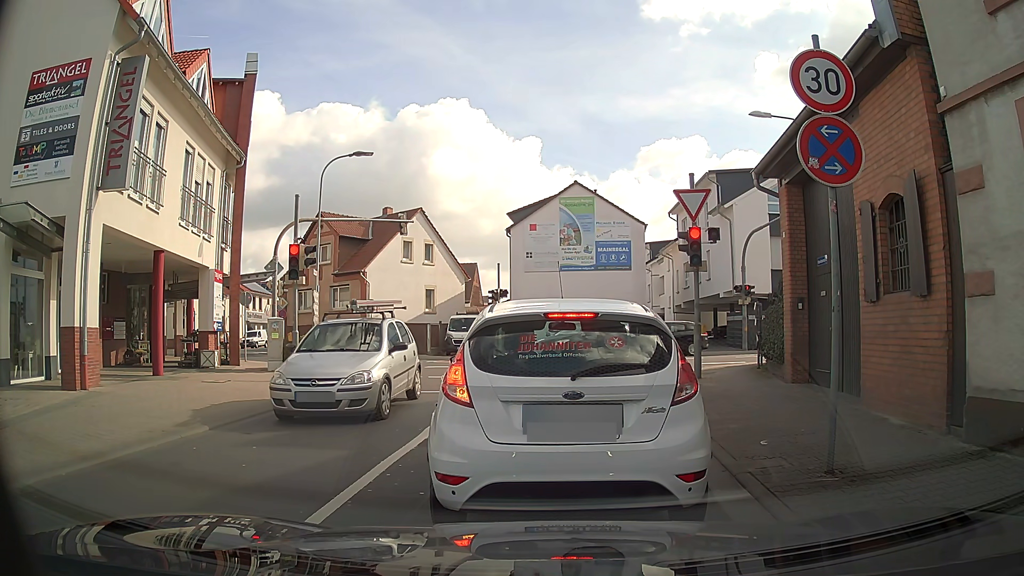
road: unclassified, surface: asphalt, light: Day
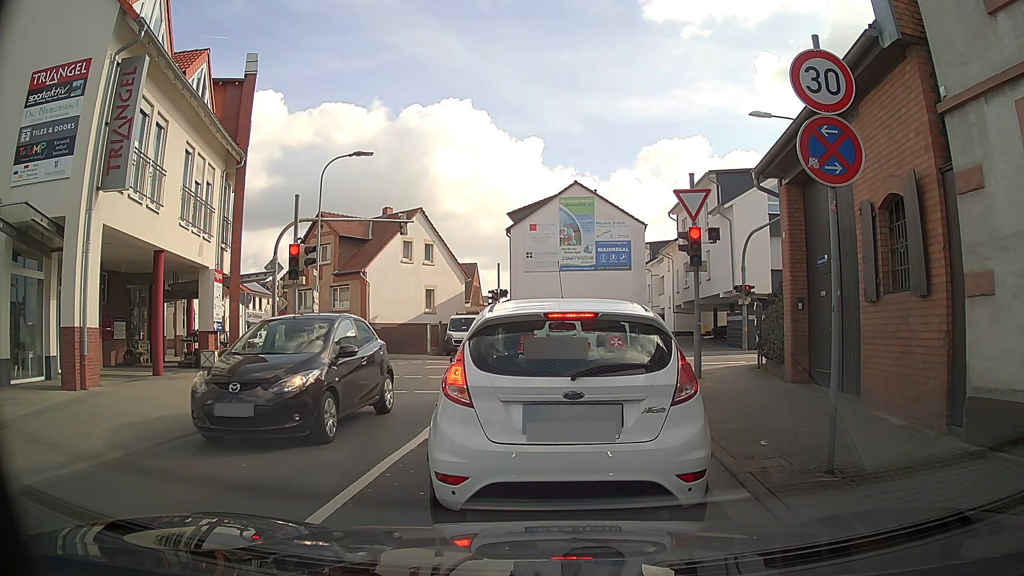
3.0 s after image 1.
(0.0, 0.0) m; 0°
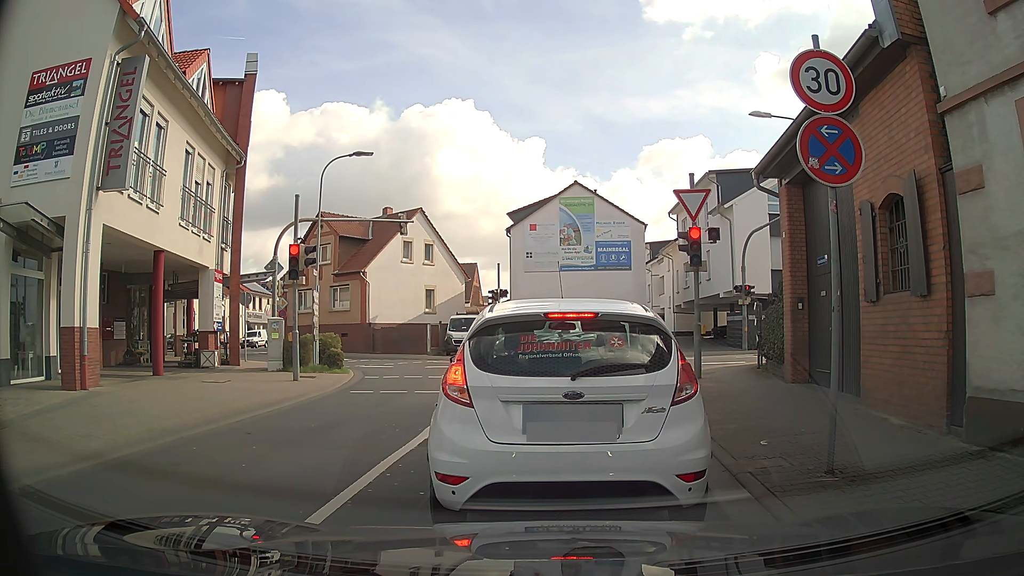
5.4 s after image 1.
(0.0, 0.0) m; 0°
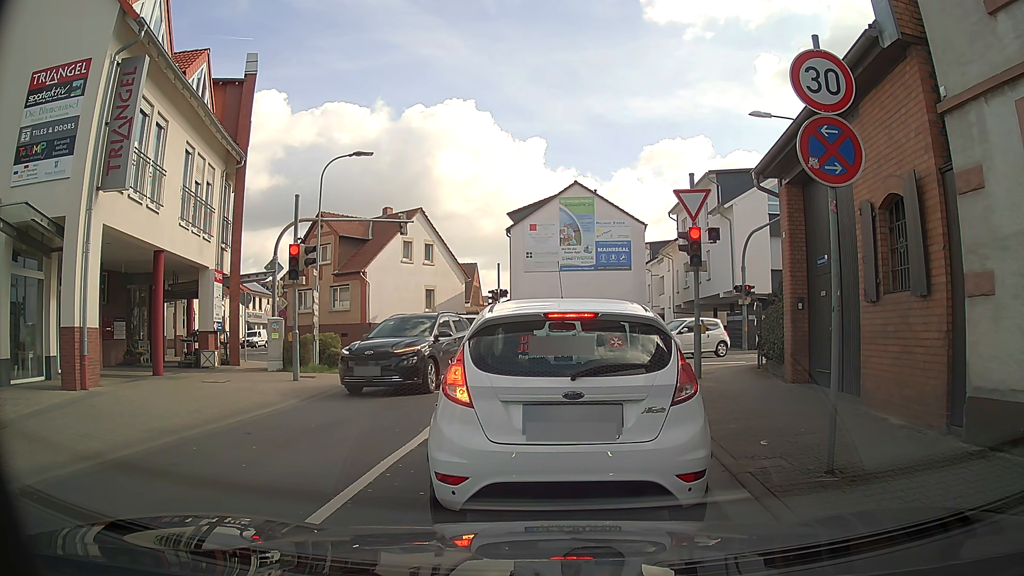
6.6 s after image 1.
(0.0, 0.0) m; 0°
